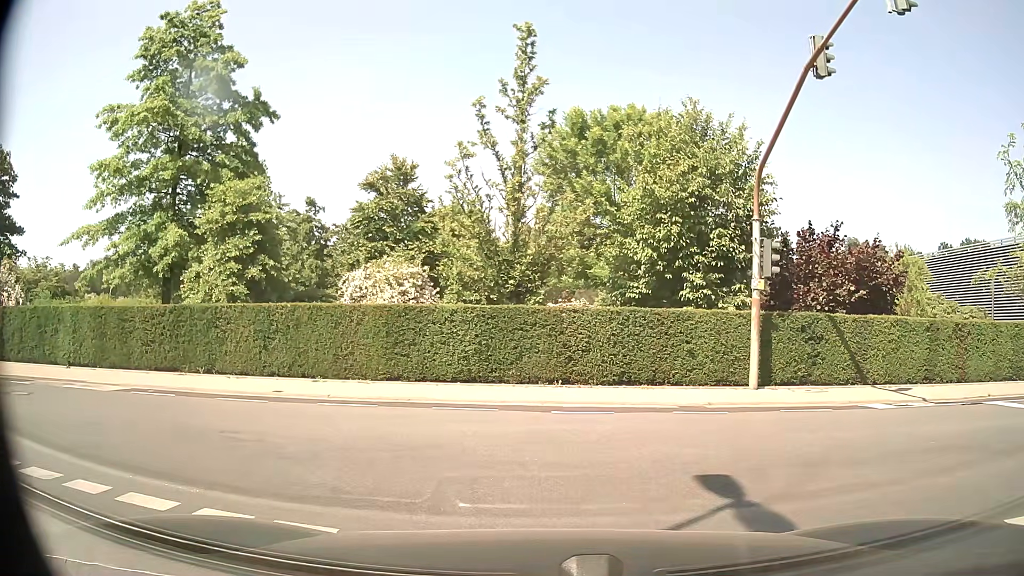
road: residential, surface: asphalt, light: Day
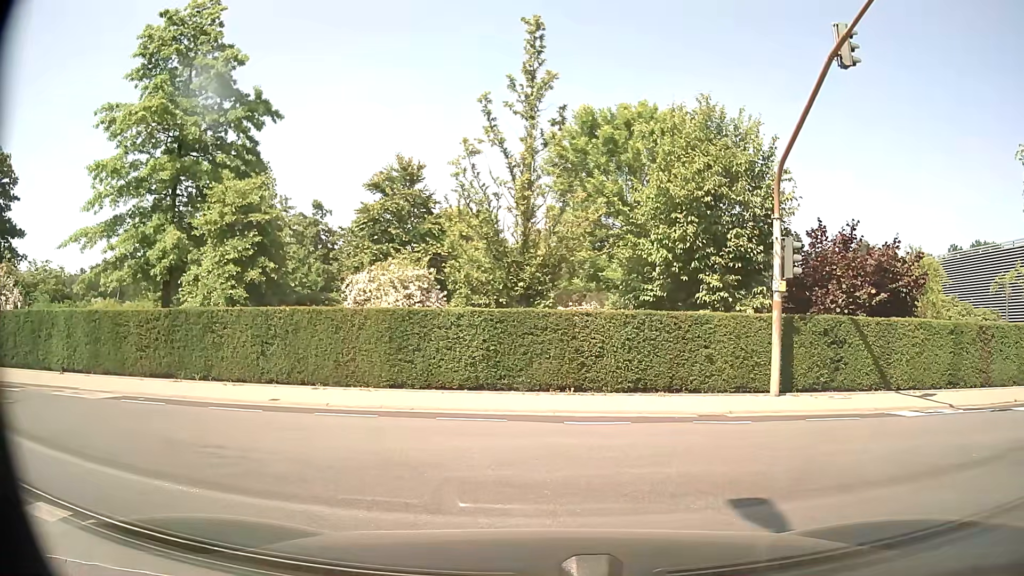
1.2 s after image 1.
(0.0, +0.7) m; 0°
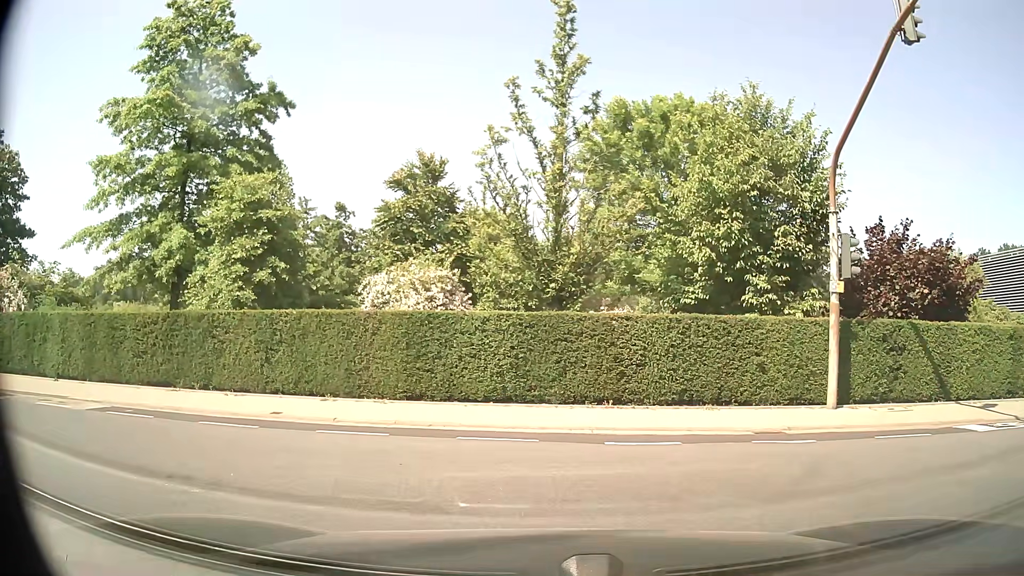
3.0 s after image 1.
(0.0, +1.5) m; 0°
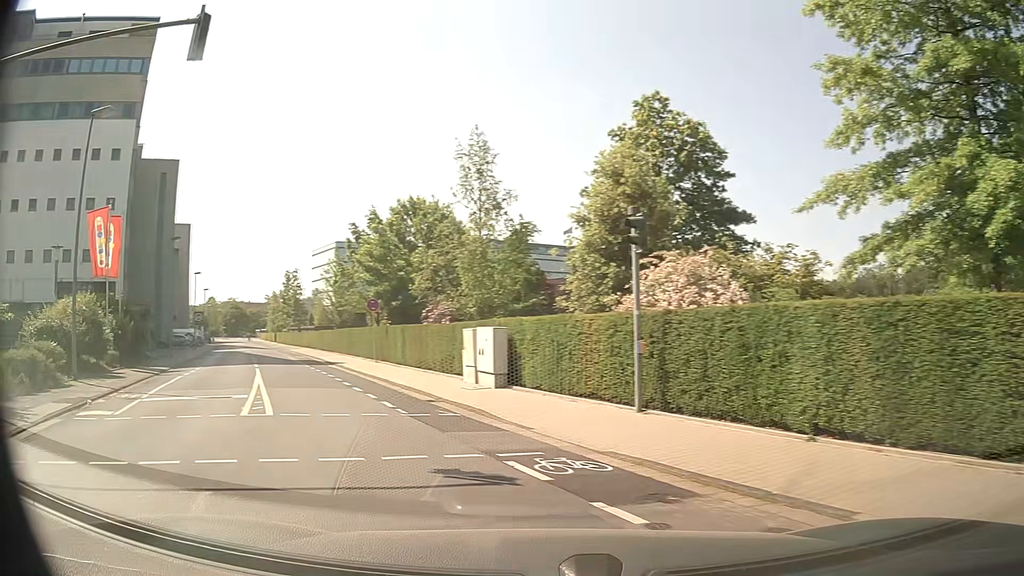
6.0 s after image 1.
(-5.5, +7.5) m; -70°
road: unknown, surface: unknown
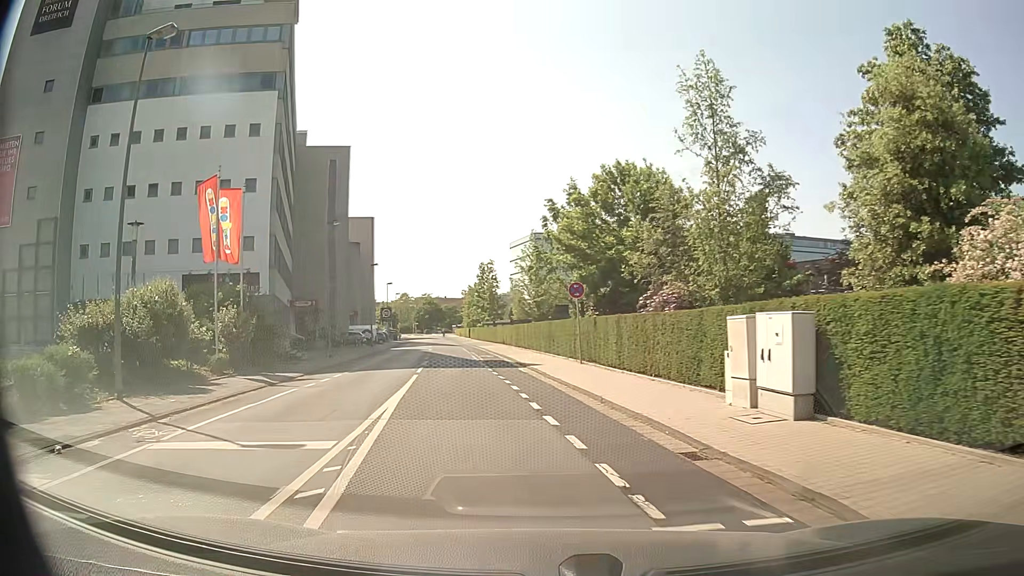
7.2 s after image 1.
(-1.3, +7.3) m; -17°
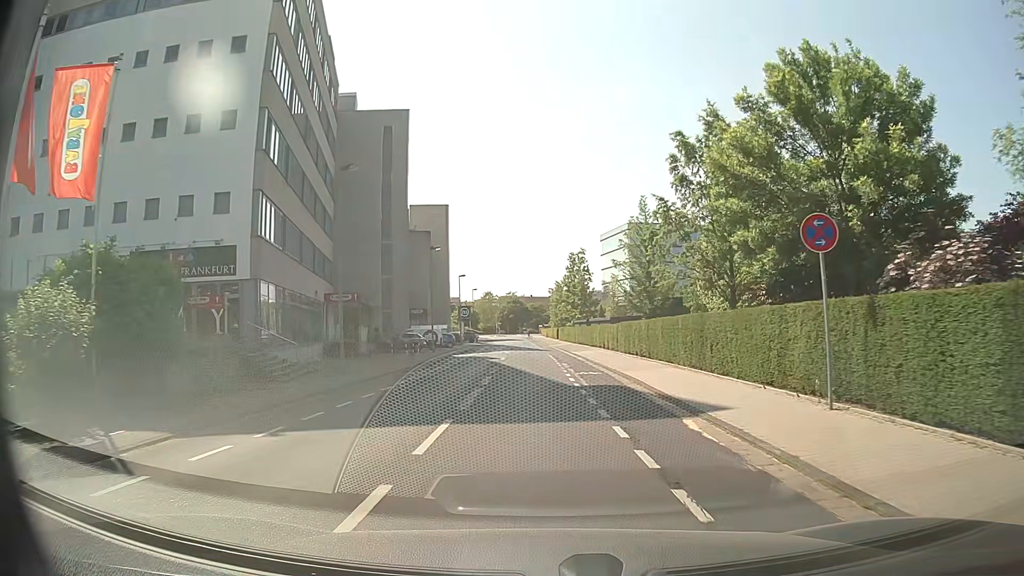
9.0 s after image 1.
(-1.5, +15.0) m; -7°
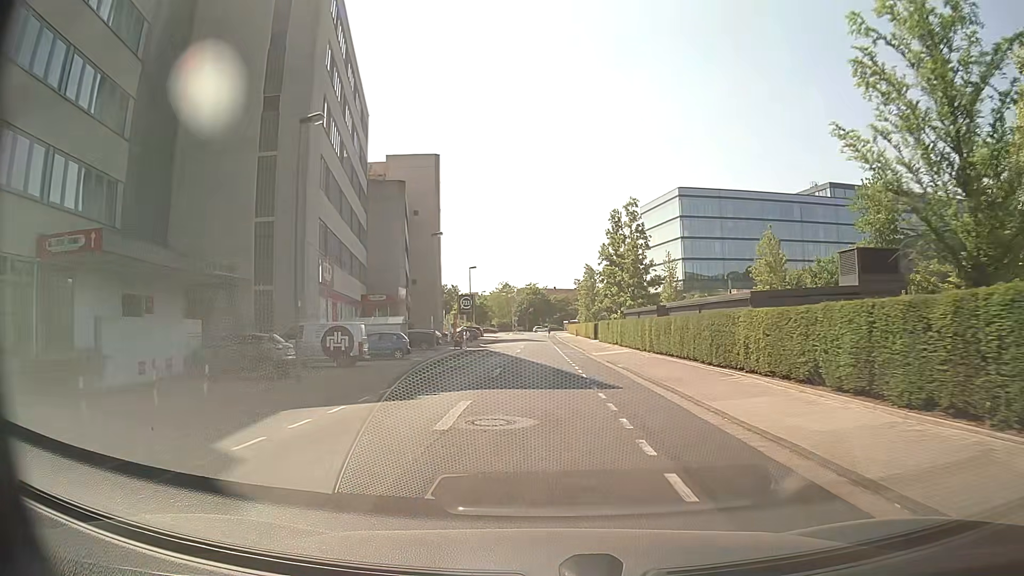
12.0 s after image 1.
(-0.7, +33.6) m; -2°
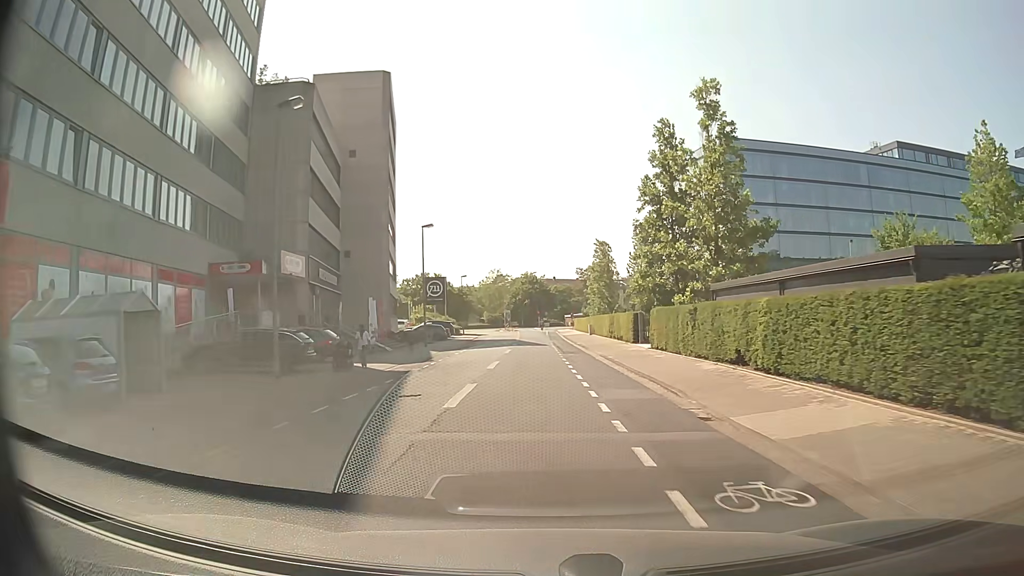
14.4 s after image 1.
(+0.1, +28.4) m; +1°
(0, +10) (0, +20) (0, +30) (-1, +40) (-1, +50) (-1, +60) (-1, +70) (-2, +80) (-2, +90) (-1, +100) m
